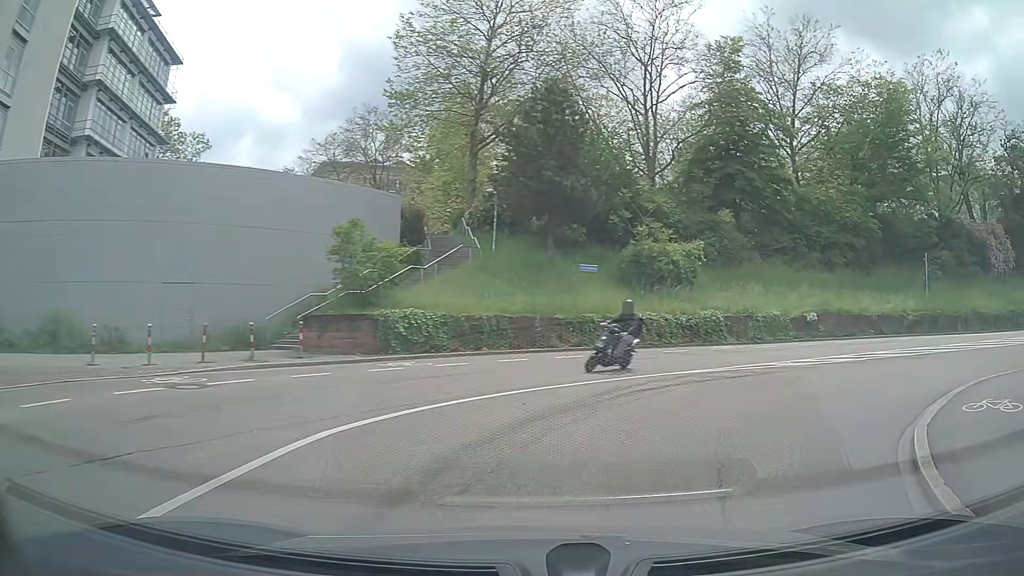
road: secondary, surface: asphalt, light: Day
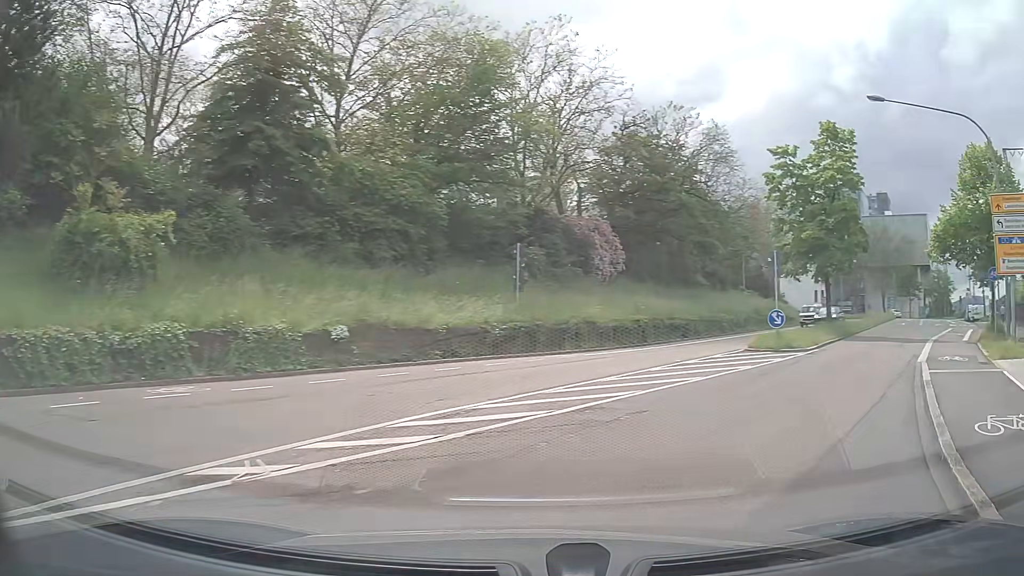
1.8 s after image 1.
(+3.3, +10.7) m; +36°
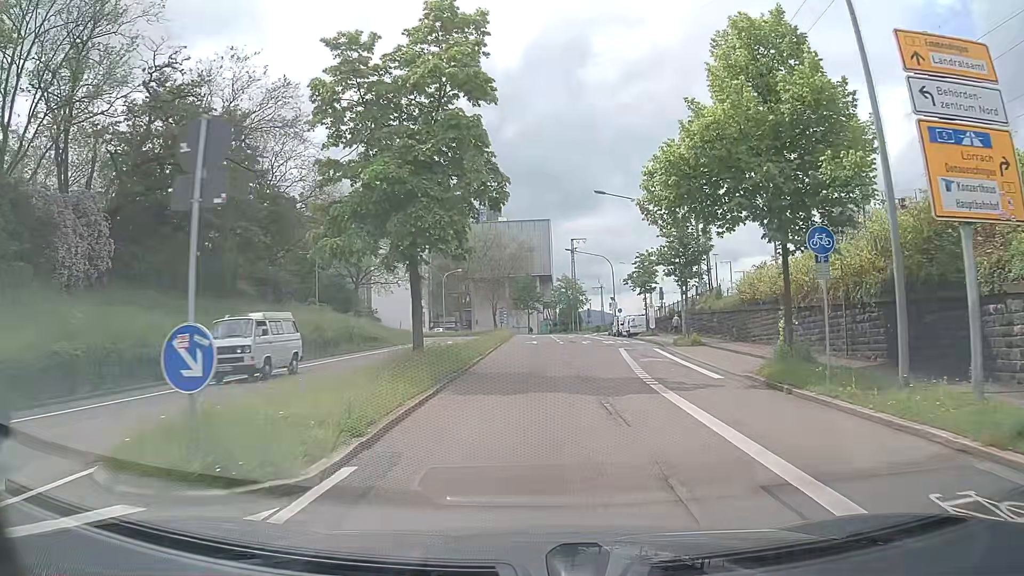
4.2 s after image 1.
(+6.9, +15.7) m; +34°
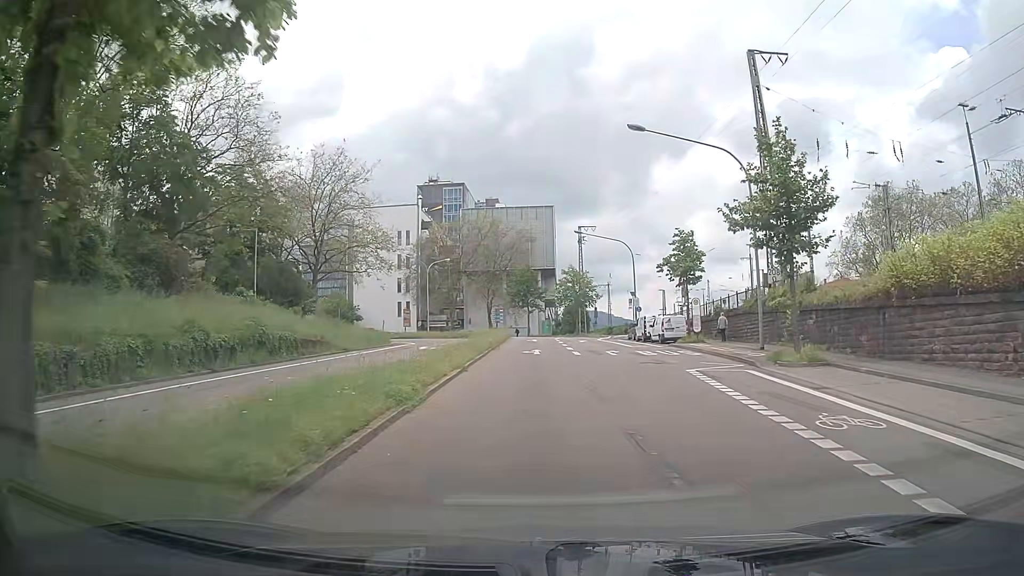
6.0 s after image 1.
(0.0, +15.6) m; -1°
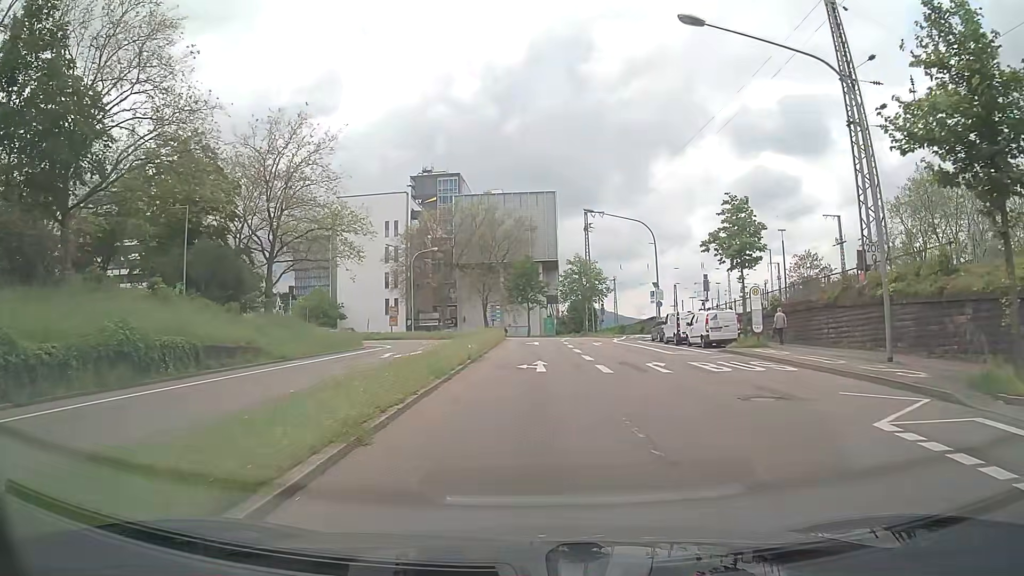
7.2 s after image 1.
(+0.1, +11.4) m; 0°
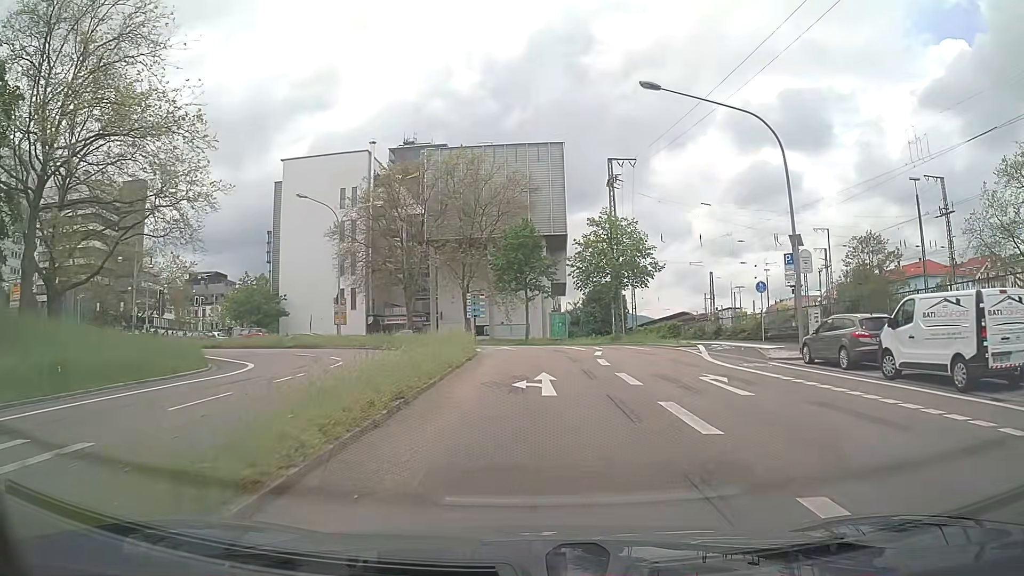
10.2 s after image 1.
(+0.1, +27.7) m; -1°
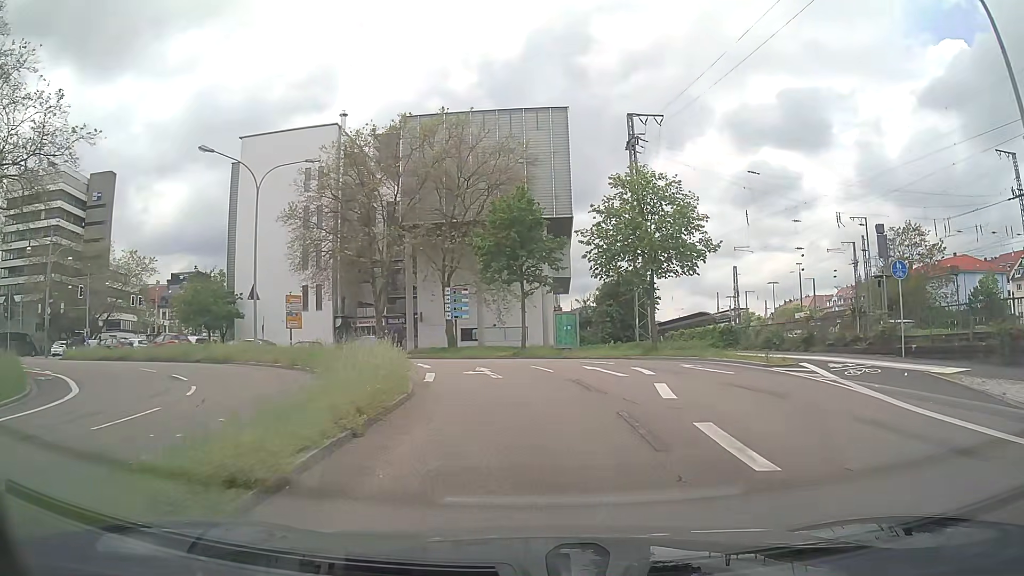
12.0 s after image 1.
(+0.2, +13.8) m; +1°
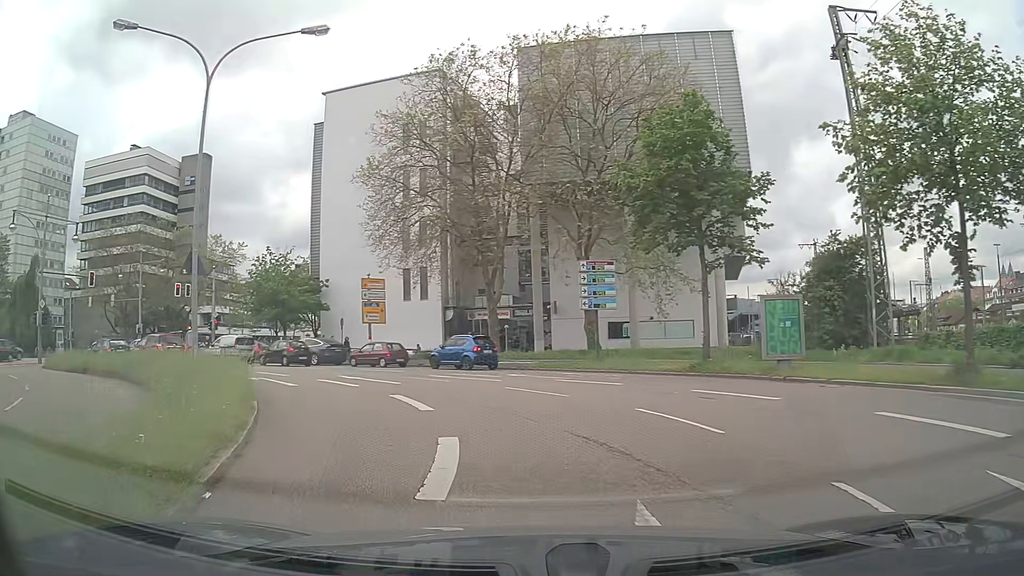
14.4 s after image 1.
(-1.2, +16.1) m; -14°
